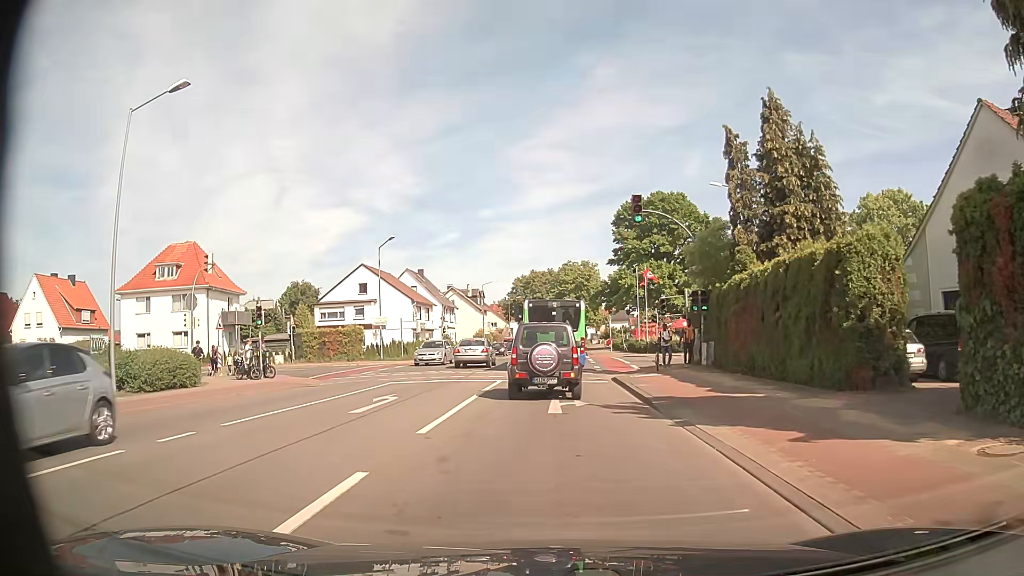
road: secondary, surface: asphalt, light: Day
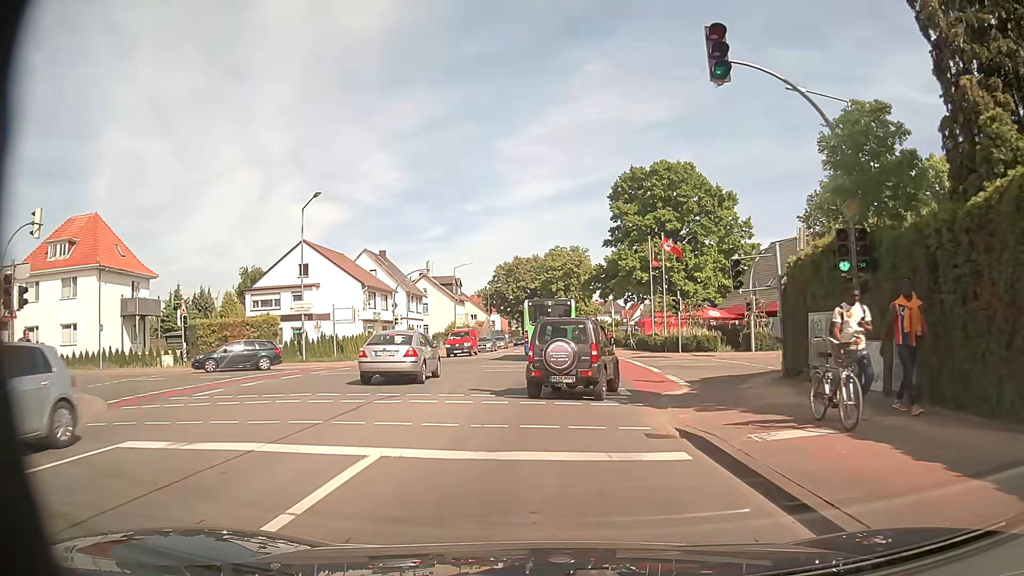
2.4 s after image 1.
(+0.1, +14.8) m; +1°
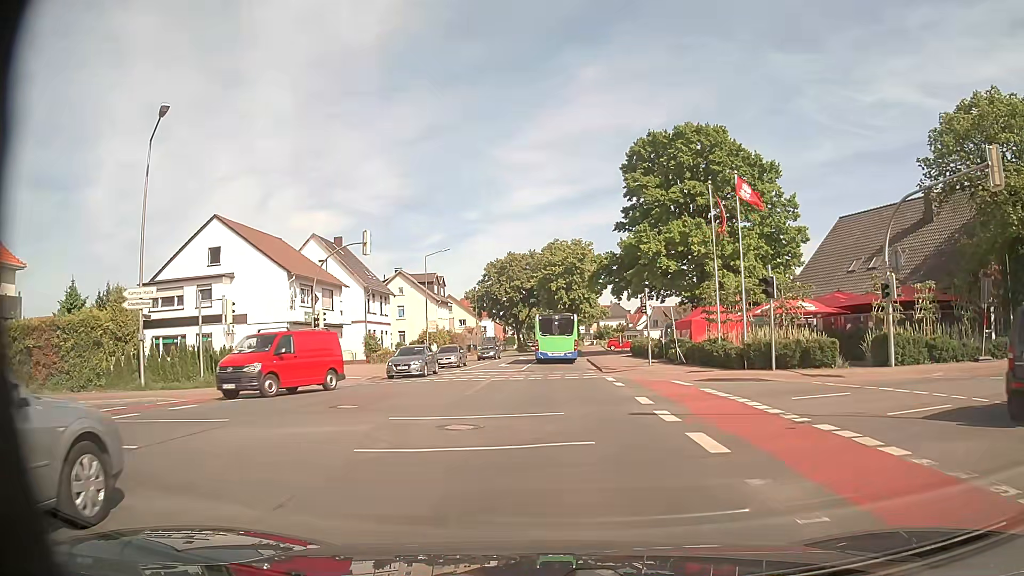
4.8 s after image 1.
(-0.2, +17.1) m; 0°
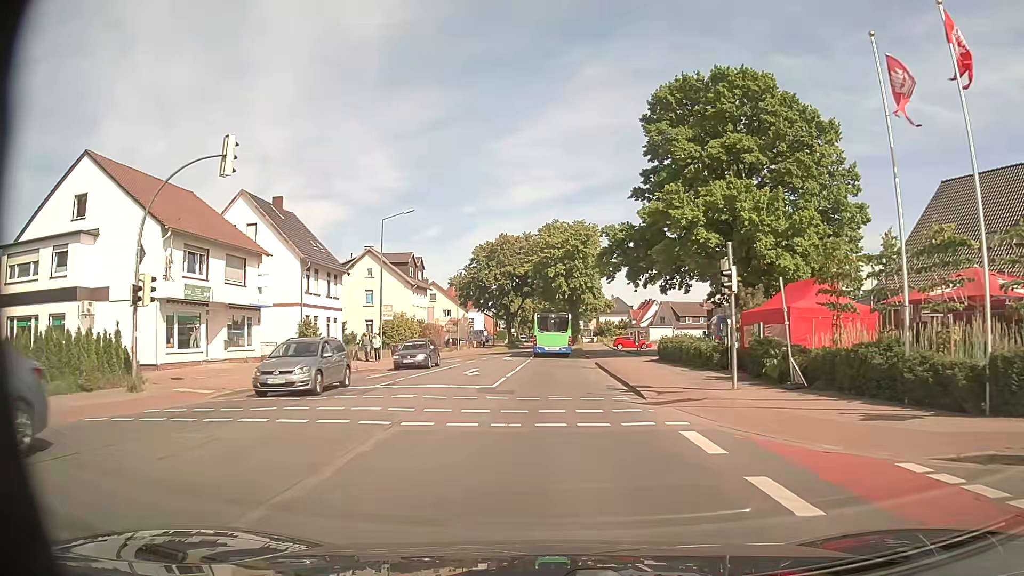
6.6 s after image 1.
(+0.1, +15.0) m; +1°
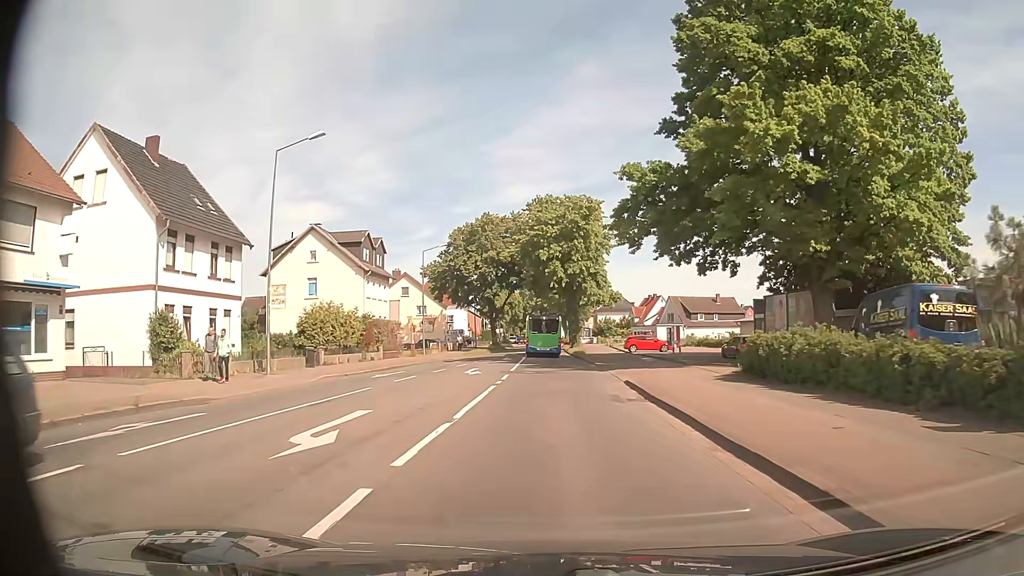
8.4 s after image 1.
(0.0, +17.3) m; 0°
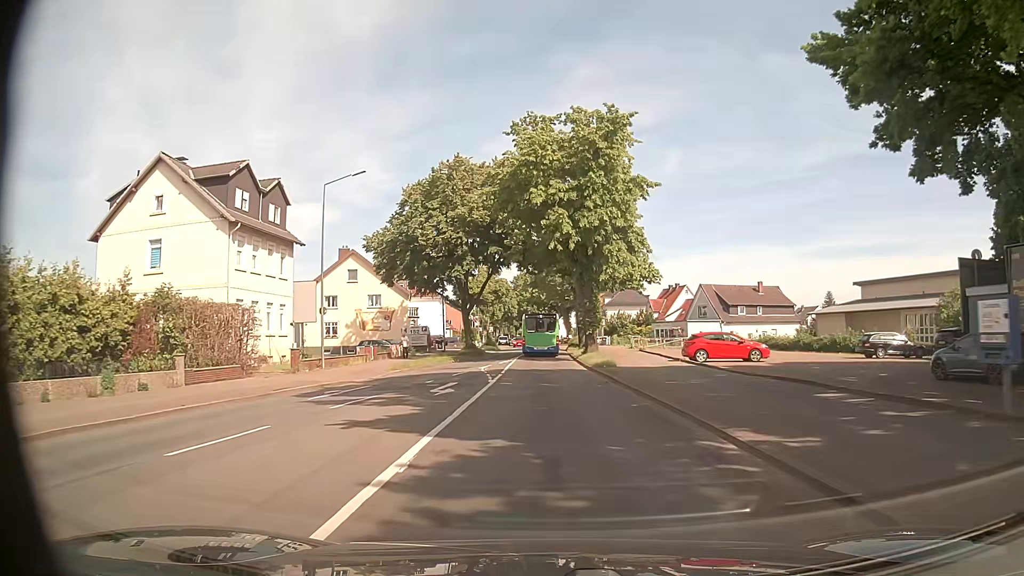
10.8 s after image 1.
(+0.2, +26.5) m; +1°
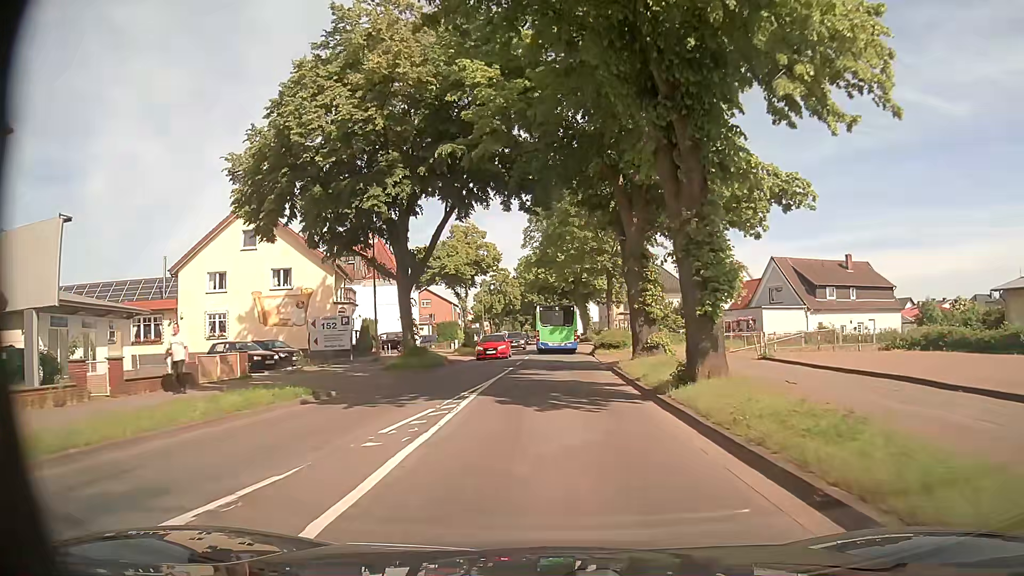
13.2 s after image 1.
(-0.4, +28.3) m; -1°
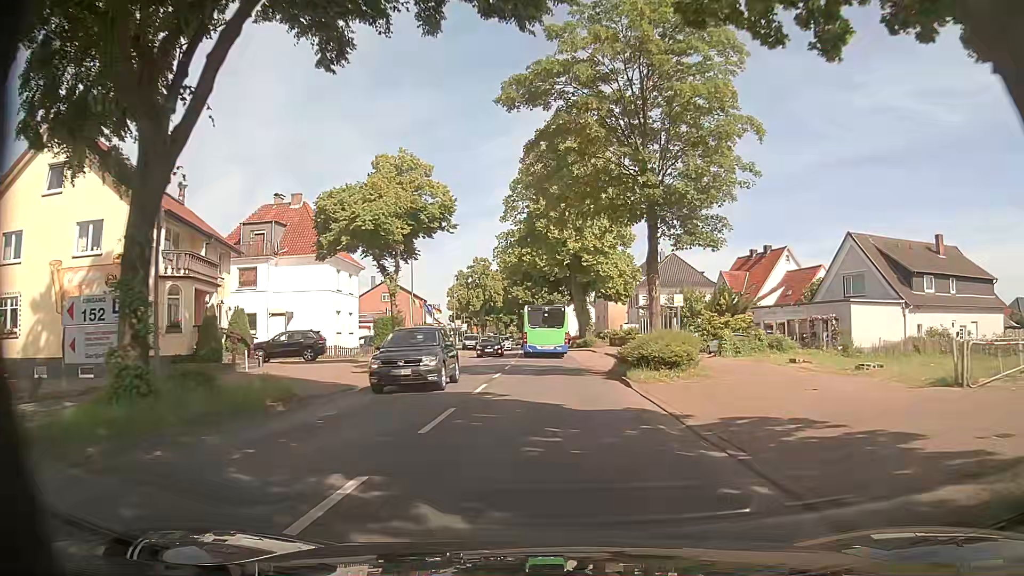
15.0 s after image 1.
(+0.1, +20.6) m; 0°
(0, +10) (0, +20) (0, +30) (+1, +40) (0, +50) (0, +60) (0, +70) (-1, +80) (-1, +90) (-2, +100) m
